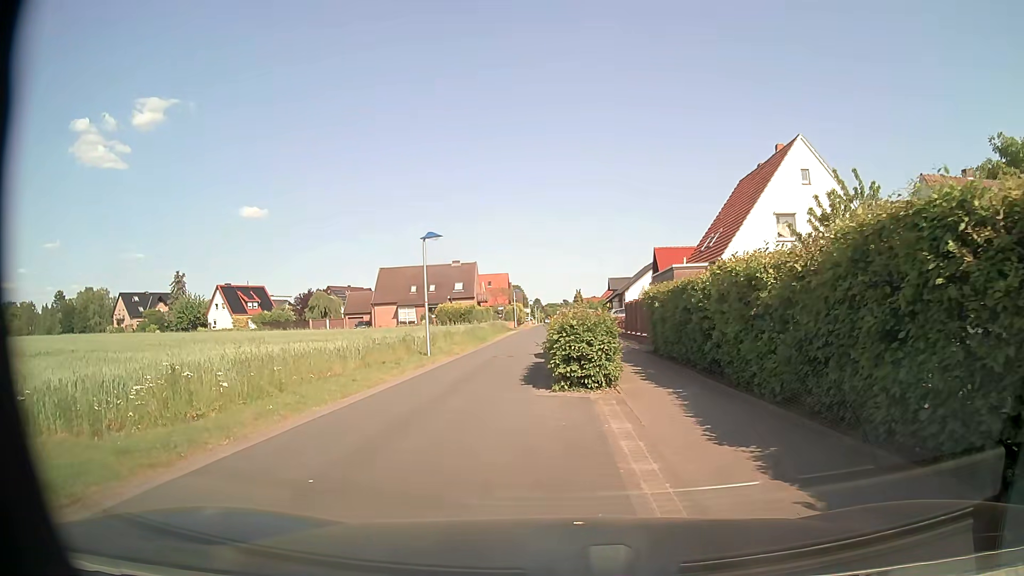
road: residential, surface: asphalt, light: Day
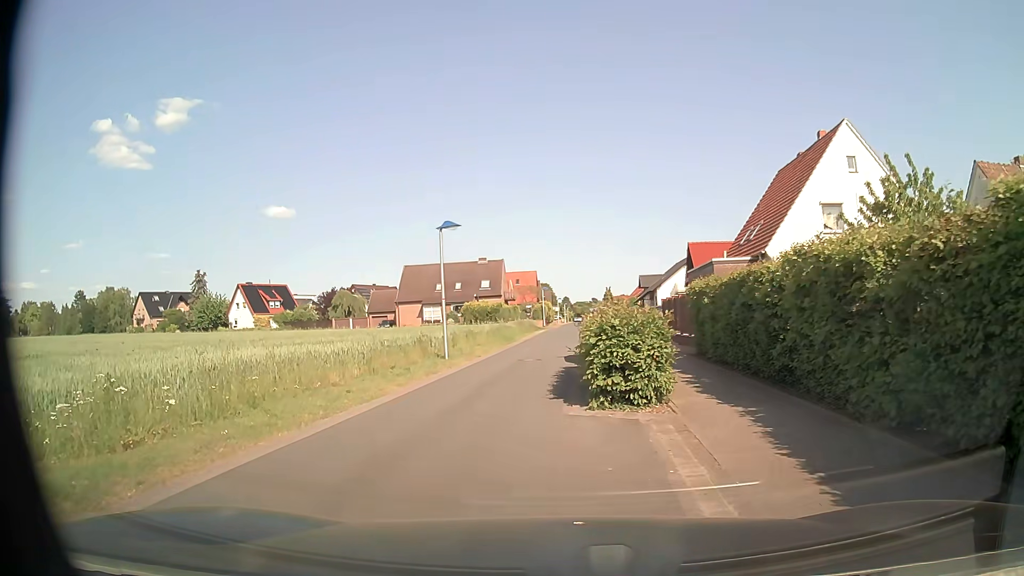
(-0.1, +2.5) m; -3°
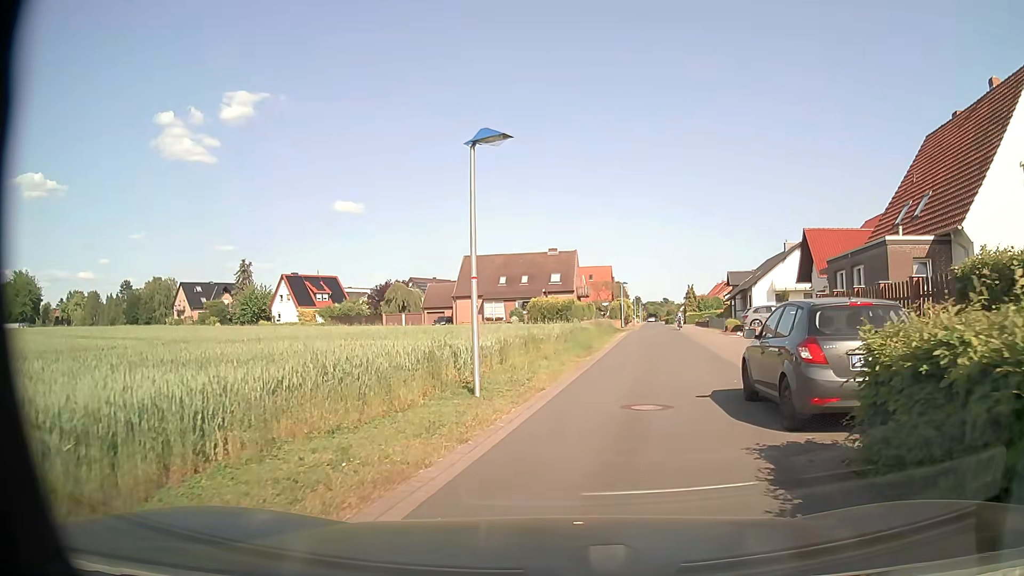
(-1.0, +10.6) m; -6°
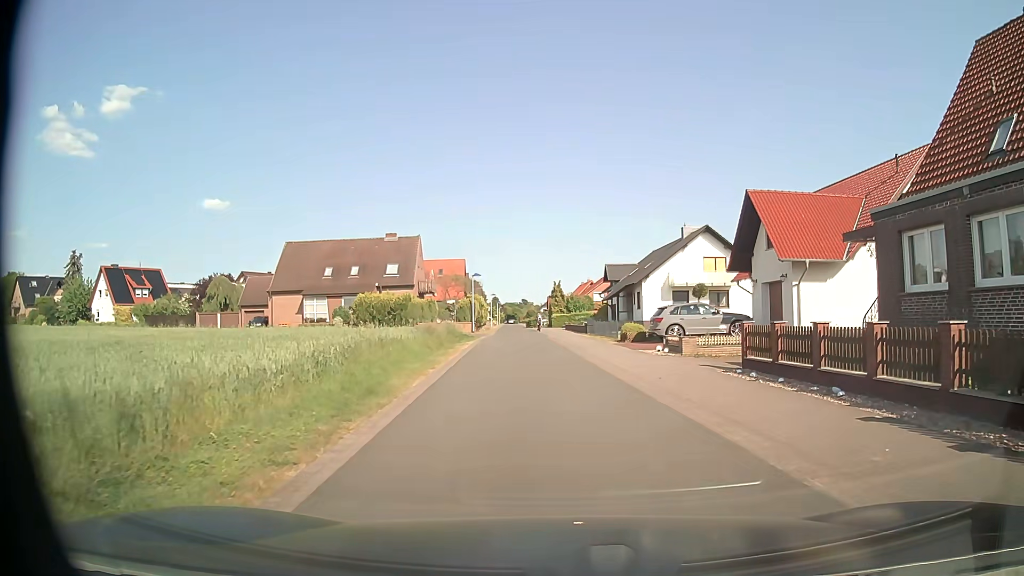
(+1.6, +15.6) m; +12°
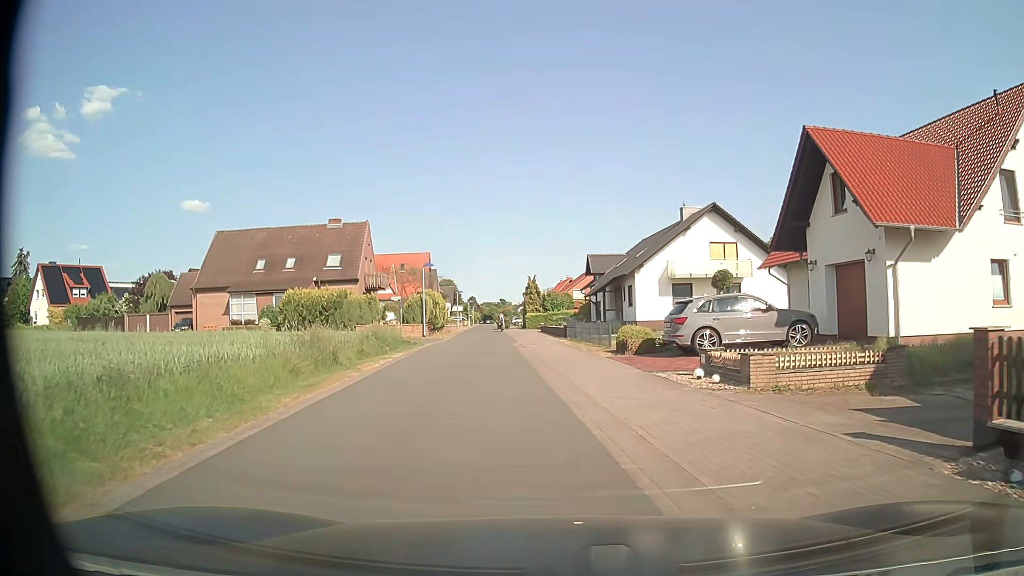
(+0.4, +10.6) m; +2°
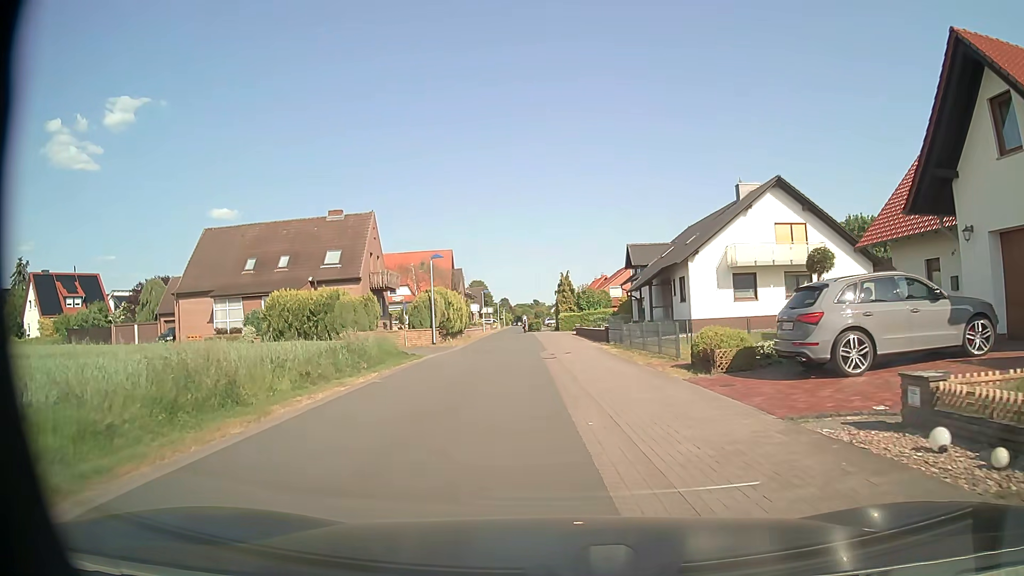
(-0.2, +7.6) m; -3°
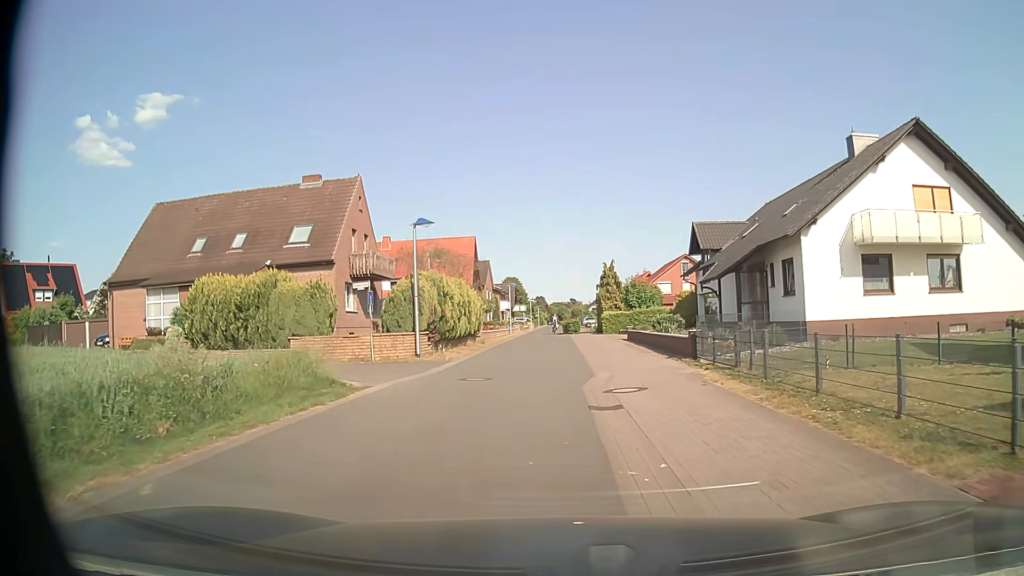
(-0.5, +12.2) m; -3°
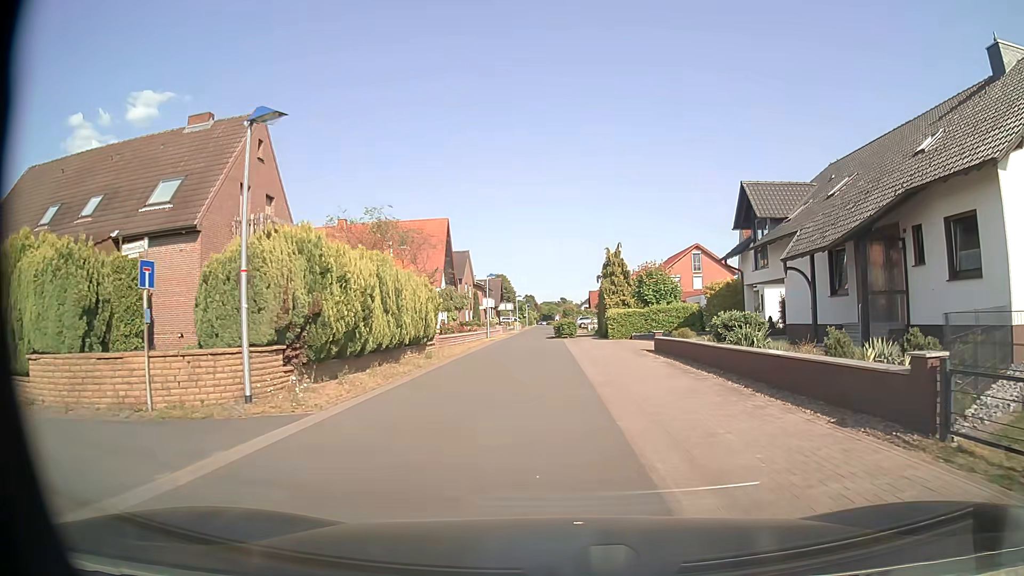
(-0.1, +12.4) m; +1°
(0, +10) (0, +20) (0, +30) (-2, +40) (-2, +50) (-2, +60) (-2, +70) (-2, +80) (-2, +90) (-2, +100) m
